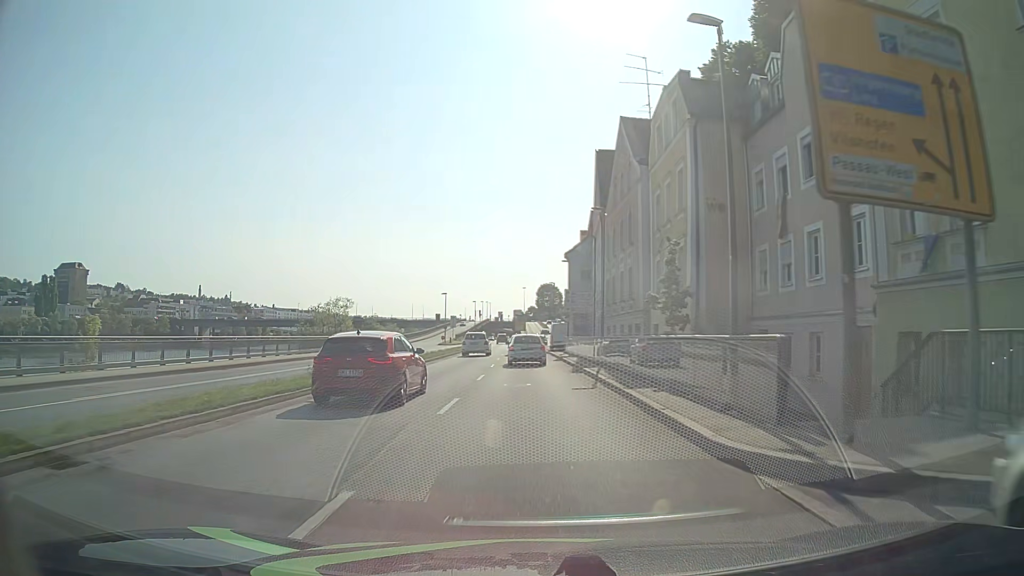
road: primary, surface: asphalt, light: Day
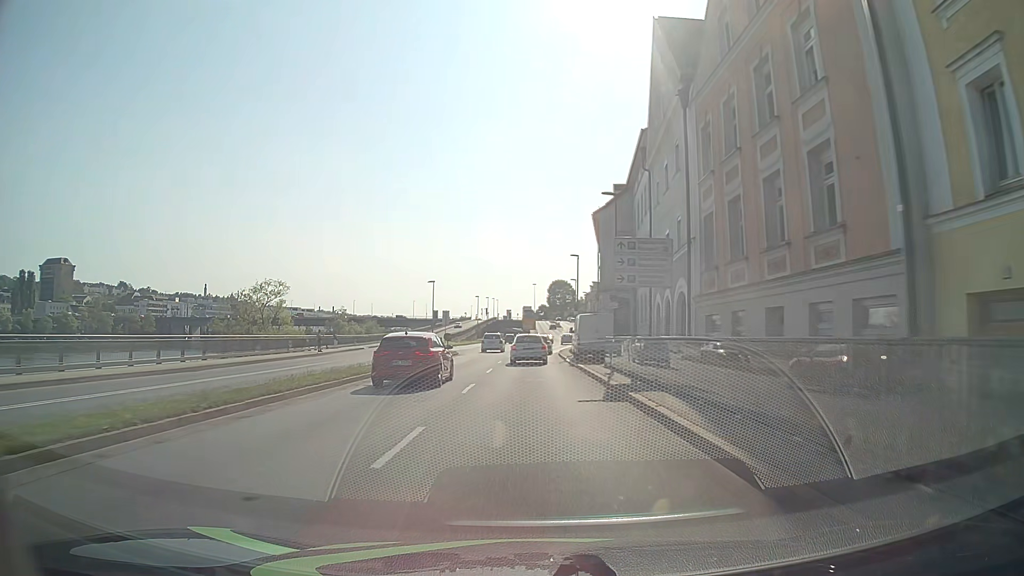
(-0.3, +22.9) m; -1°
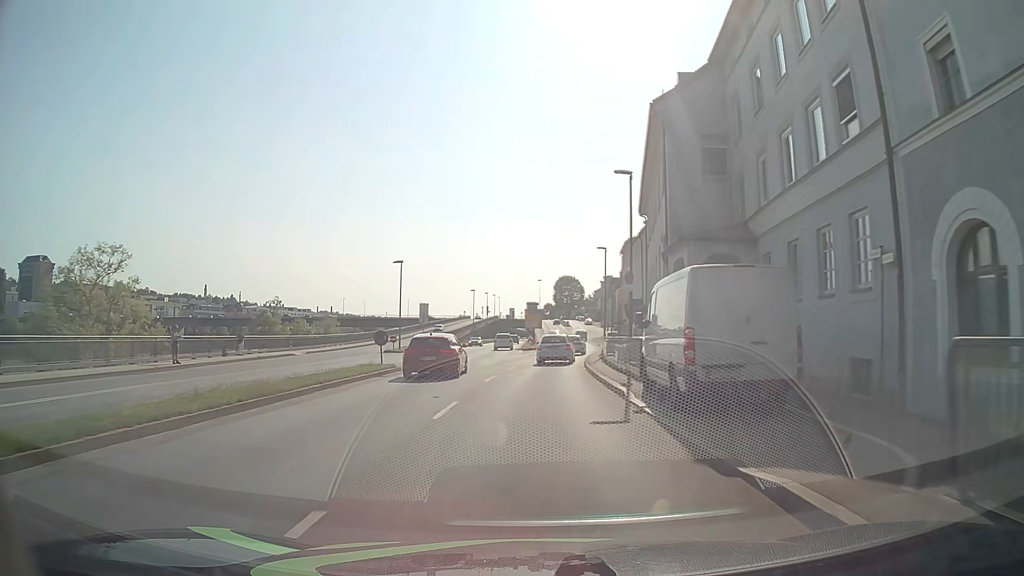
(0.0, +22.9) m; 0°
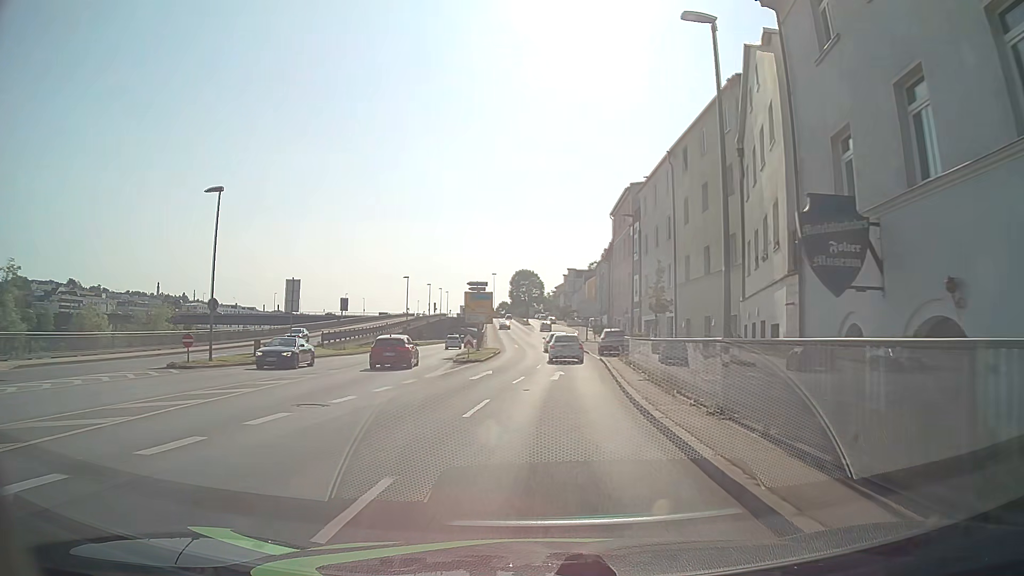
(+0.5, +30.6) m; +3°
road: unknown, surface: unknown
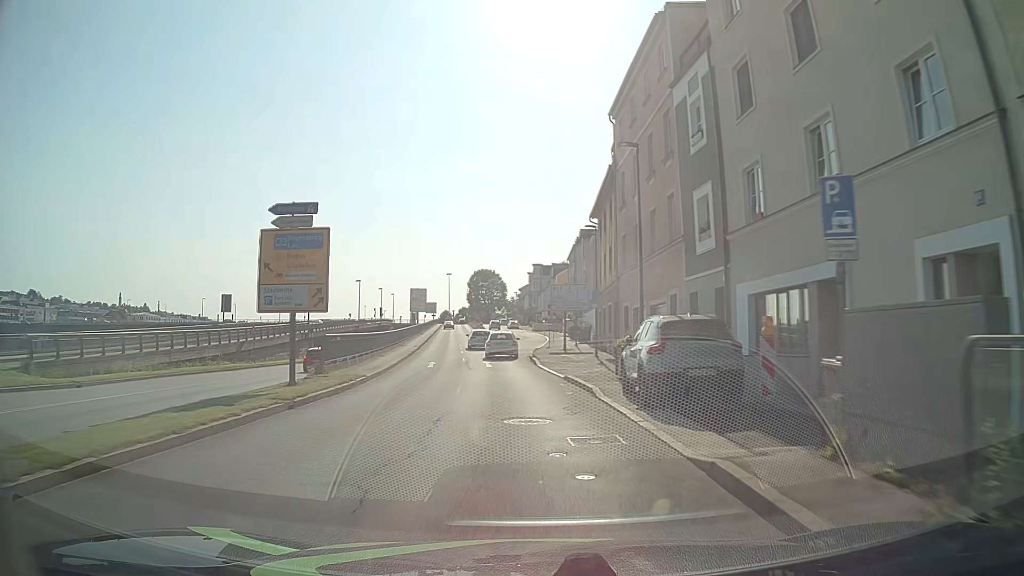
(+1.8, +30.4) m; +3°
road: primary_link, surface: asphalt
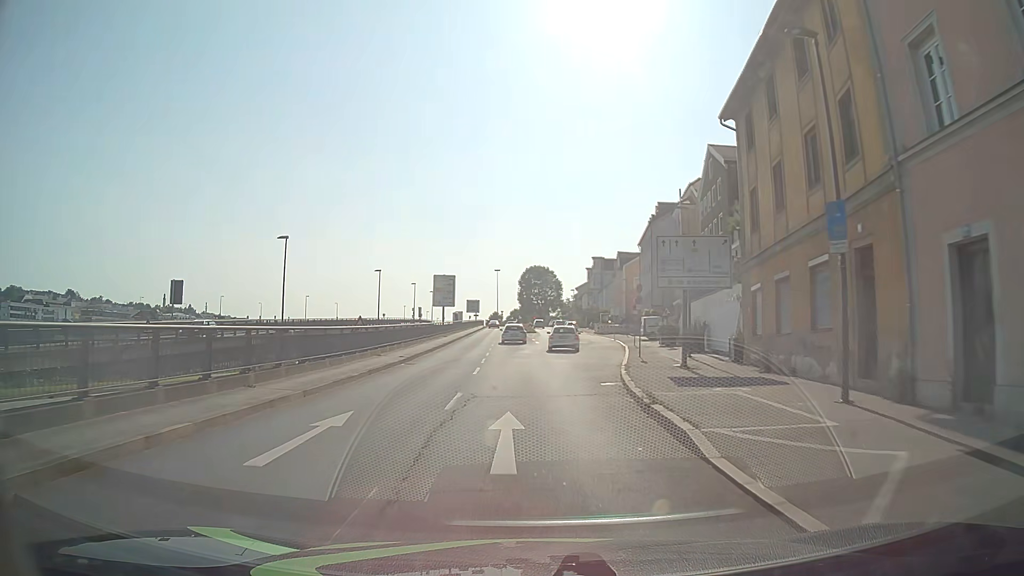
(-0.8, +22.6) m; -4°
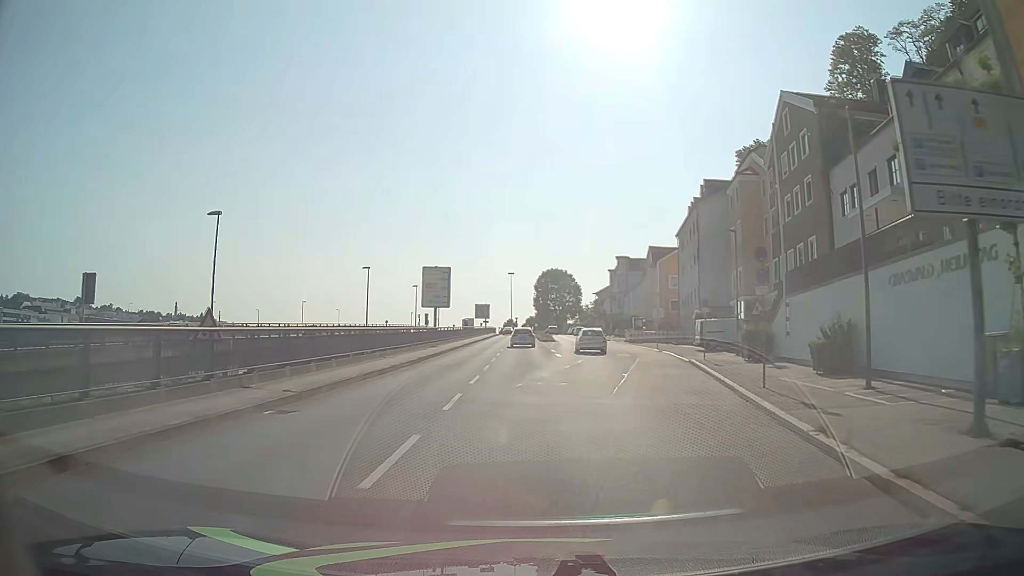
(-0.2, +15.0) m; -1°
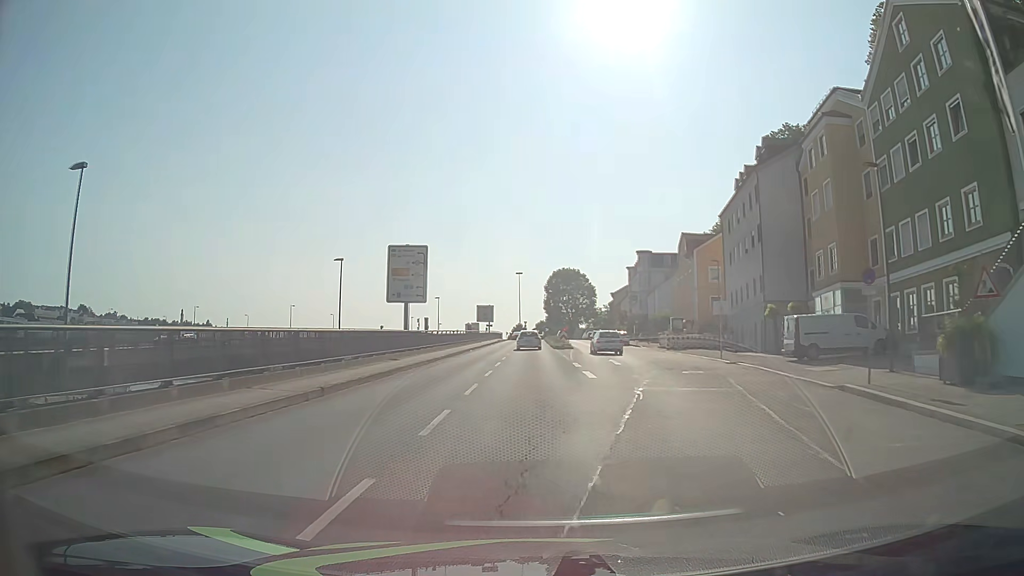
(-0.2, +14.9) m; -1°
(0, +10) (0, +20) (0, +30) (0, +40) (0, +50) (0, +60) (0, +70) (0, +80) (0, +90) (0, +100) m
